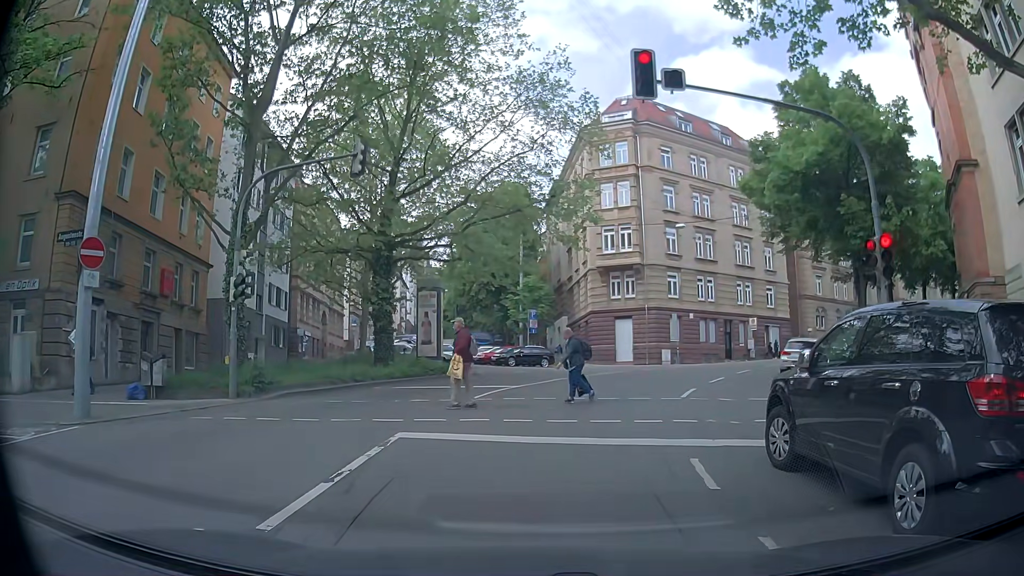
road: secondary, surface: asphalt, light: Day
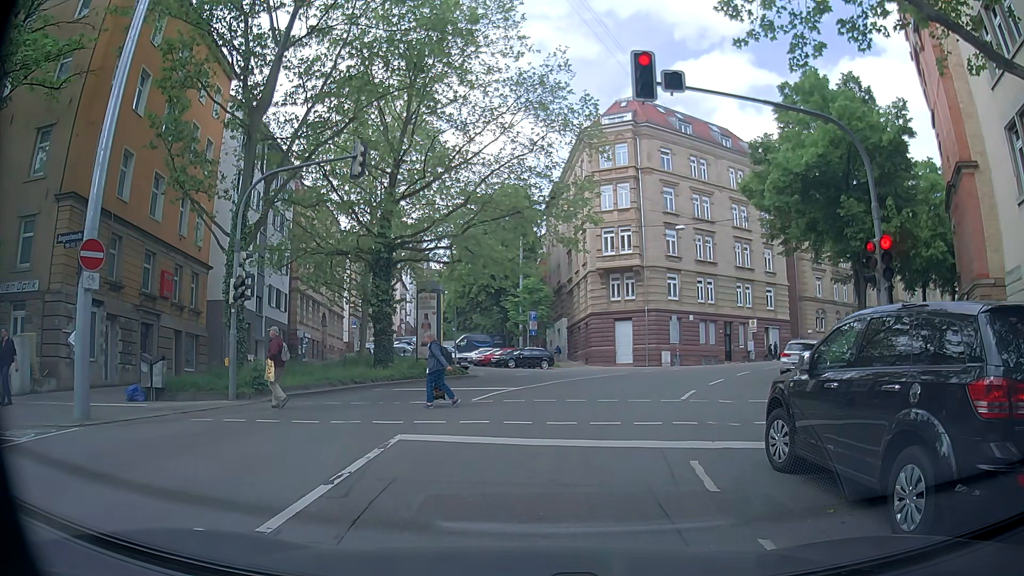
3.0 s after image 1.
(0.0, +0.1) m; 0°
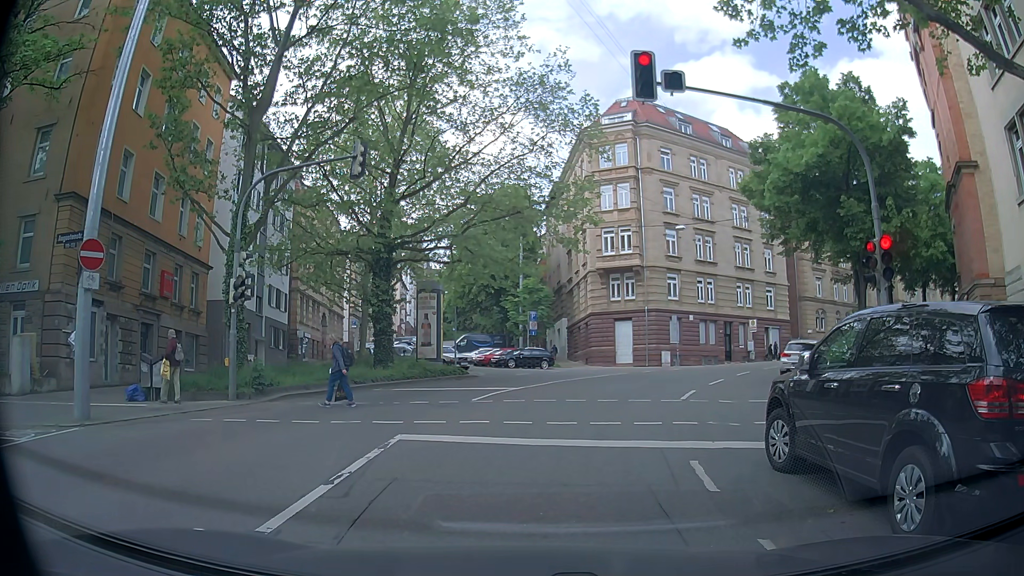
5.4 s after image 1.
(0.0, 0.0) m; 0°
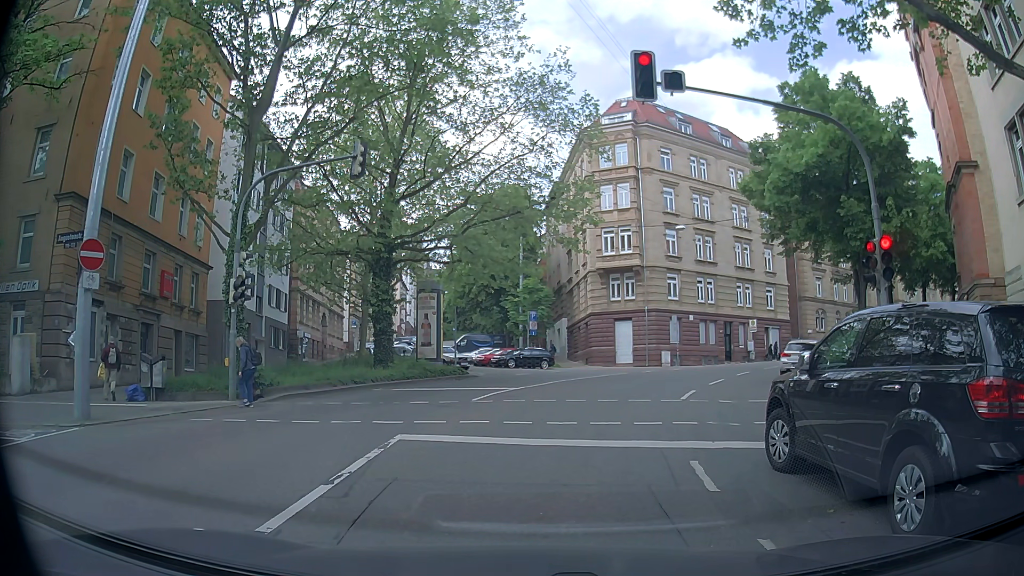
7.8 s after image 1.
(0.0, 0.0) m; 0°
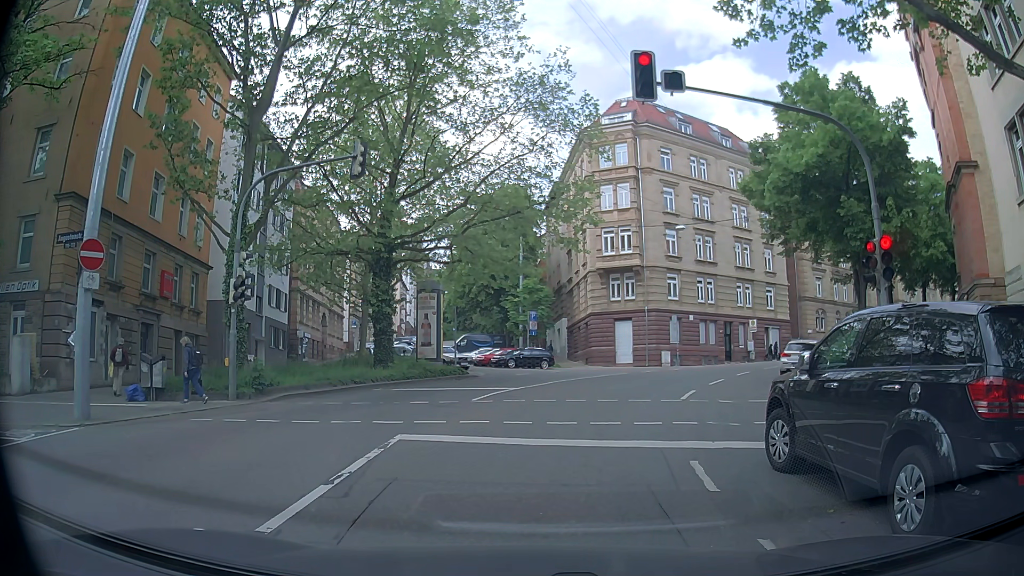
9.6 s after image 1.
(0.0, 0.0) m; 0°
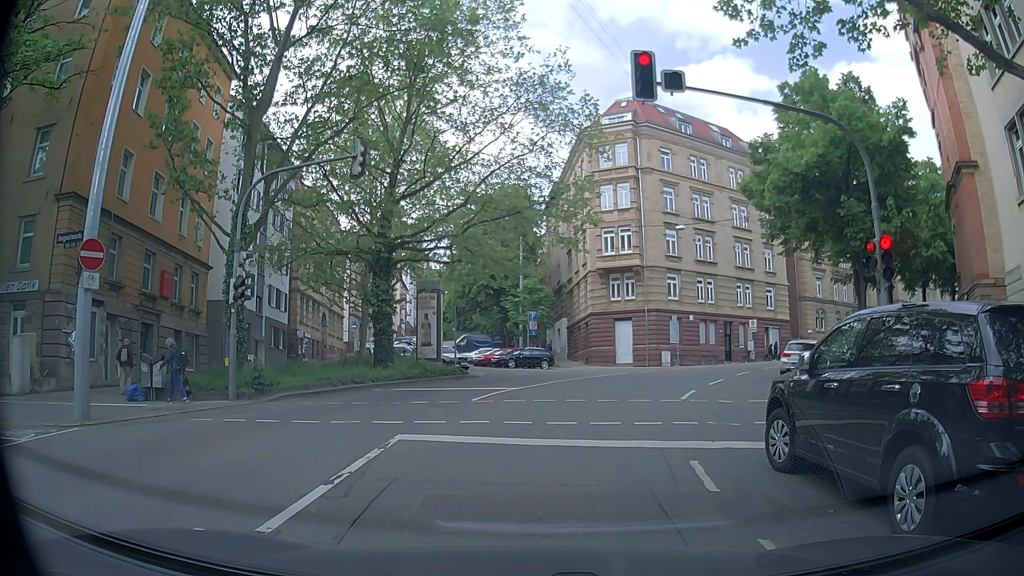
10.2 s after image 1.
(0.0, 0.0) m; 0°
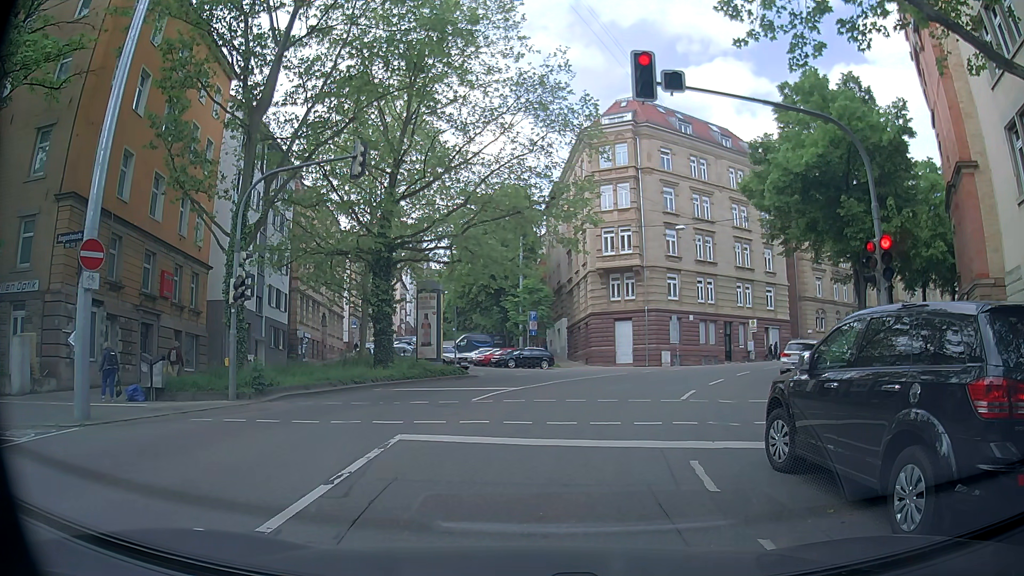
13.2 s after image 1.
(0.0, 0.0) m; 0°
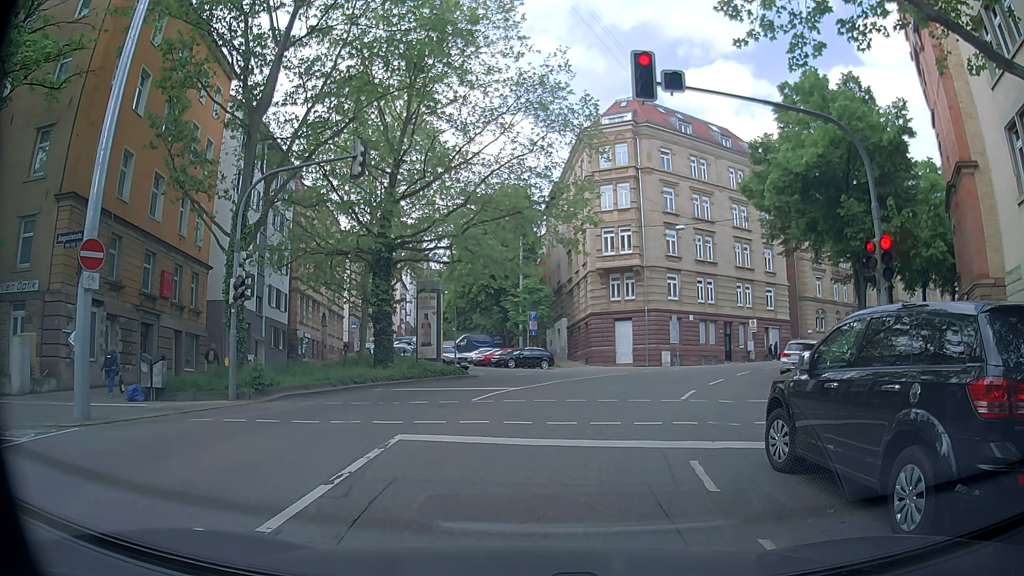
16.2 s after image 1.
(0.0, 0.0) m; 0°
